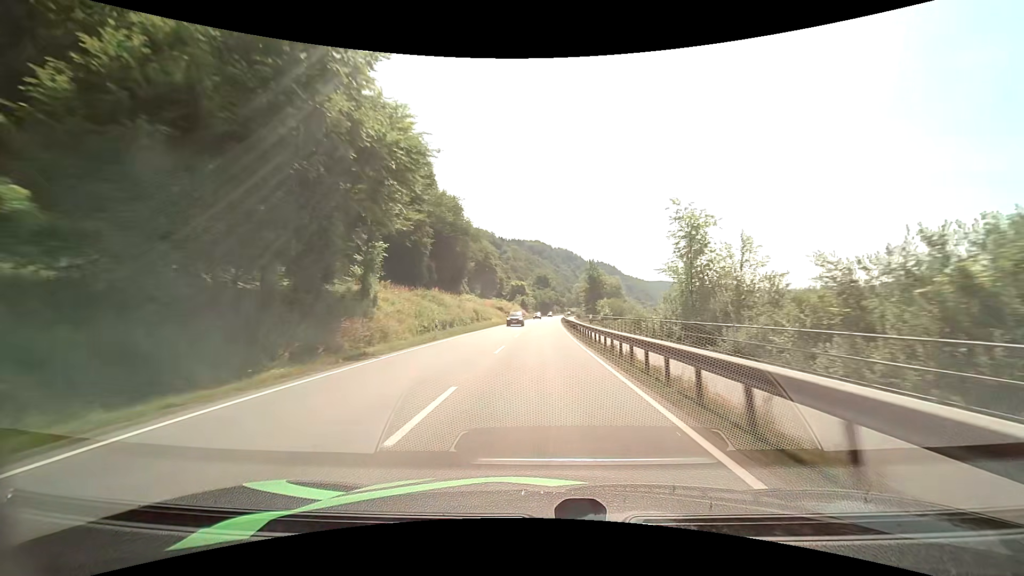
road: primary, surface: asphalt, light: Day
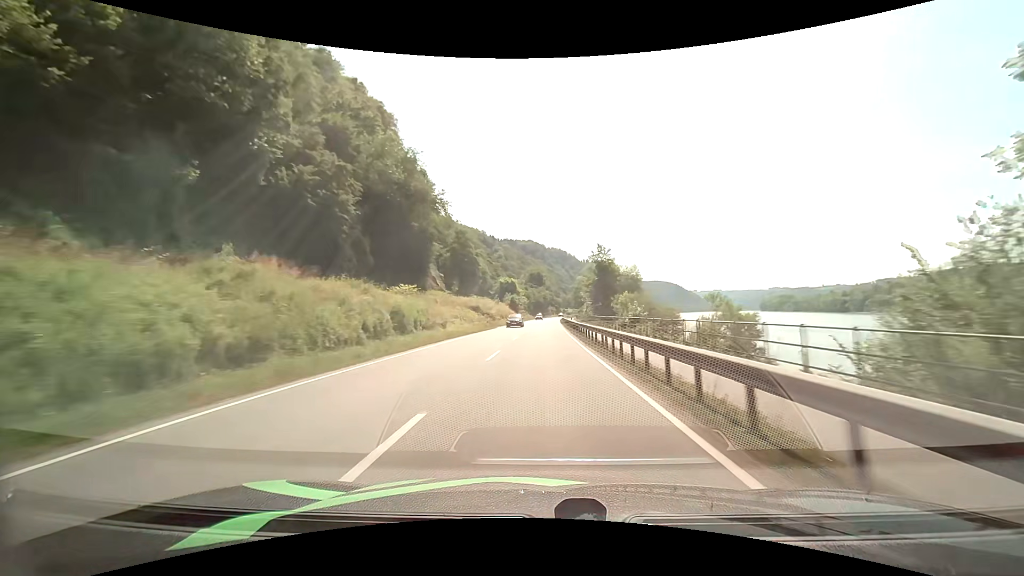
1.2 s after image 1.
(+0.1, +26.3) m; +1°
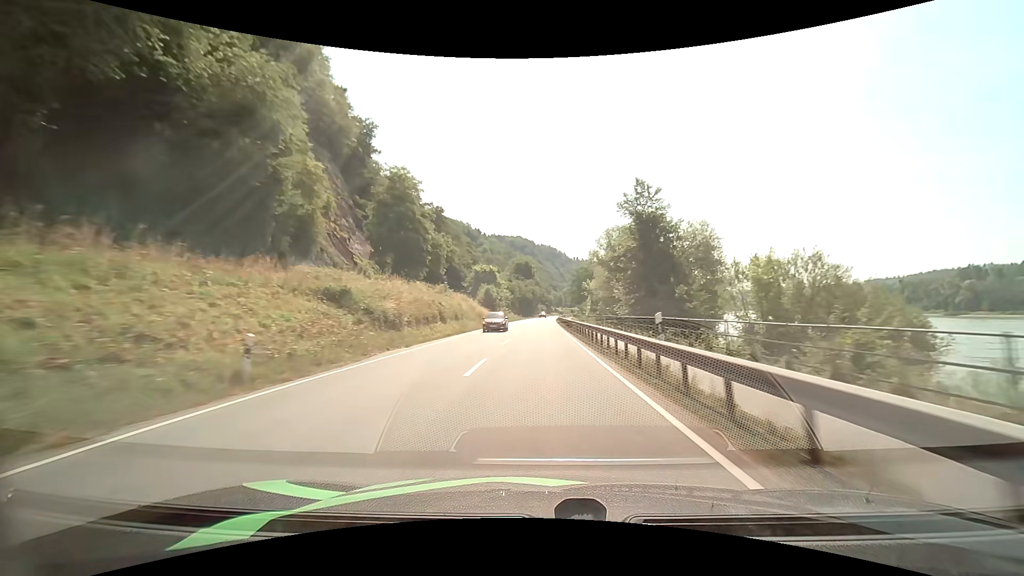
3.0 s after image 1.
(+0.3, +39.6) m; +1°
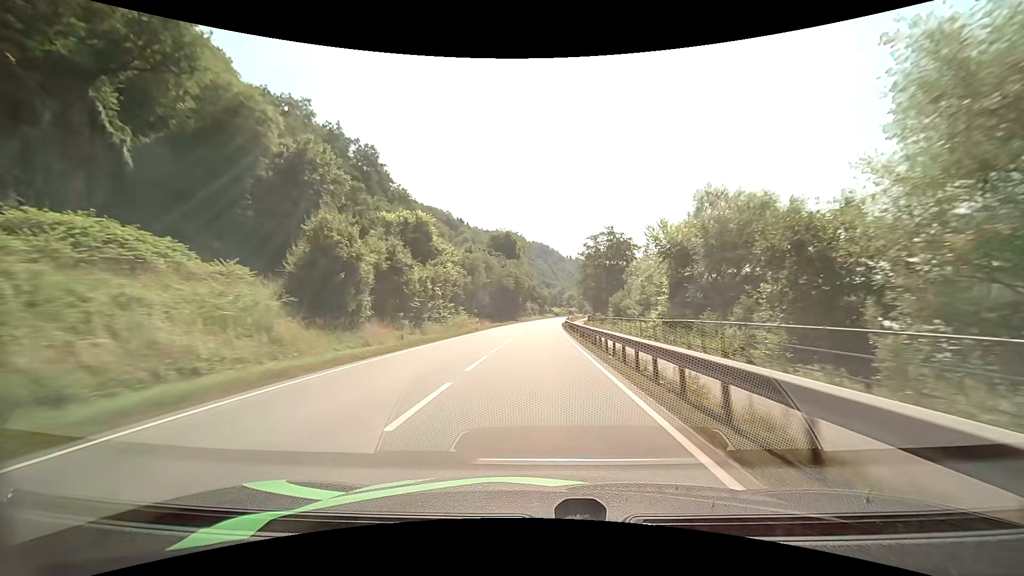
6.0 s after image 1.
(+0.7, +66.7) m; +1°
(0, +10) (0, +20) (0, +30) (0, +40) (0, +50) (+1, +60) (+1, +70) (+2, +80) (+2, +90) (+3, +100) m
